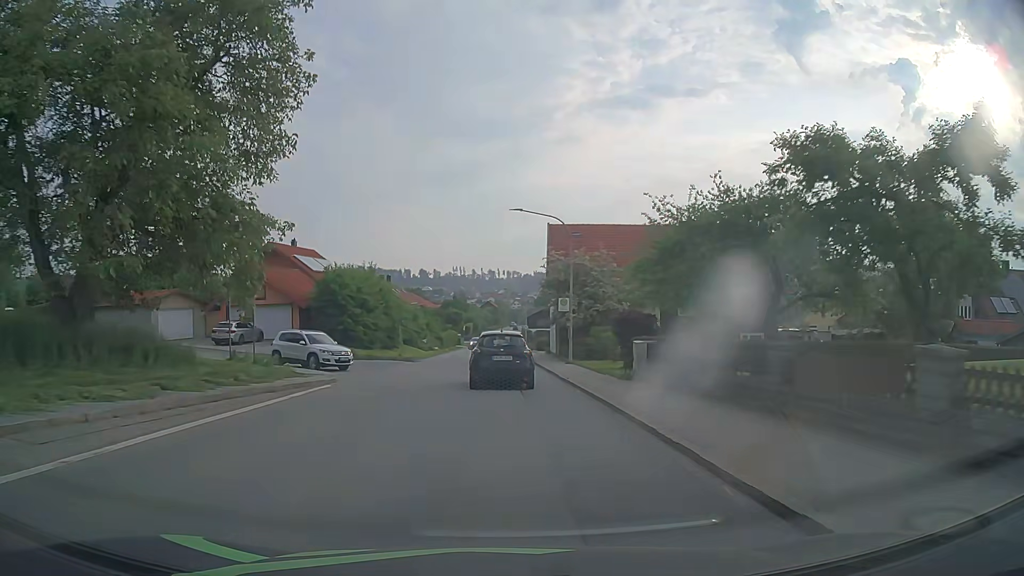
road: tertiary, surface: asphalt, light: Day
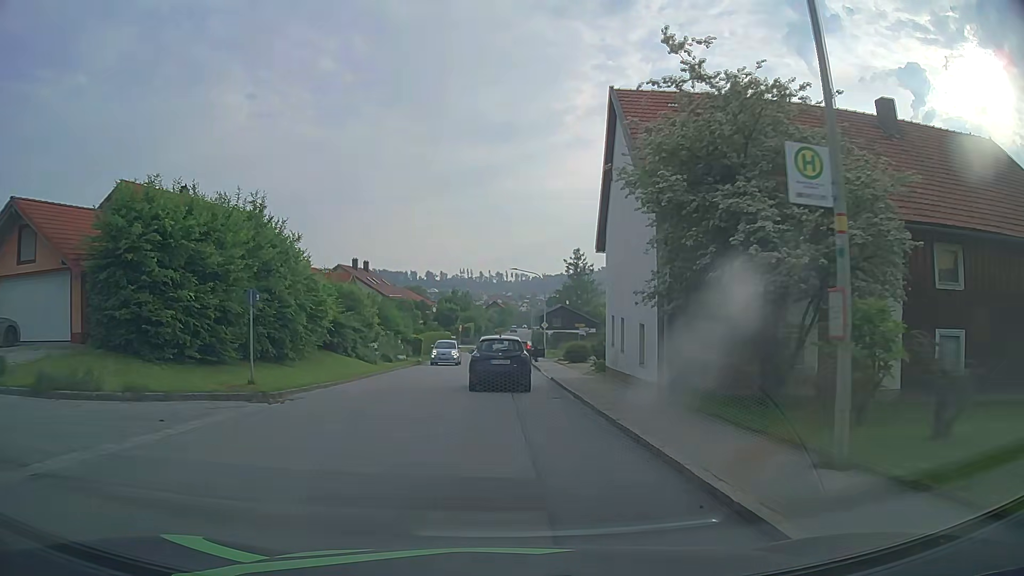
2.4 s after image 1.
(-0.3, +25.5) m; -2°
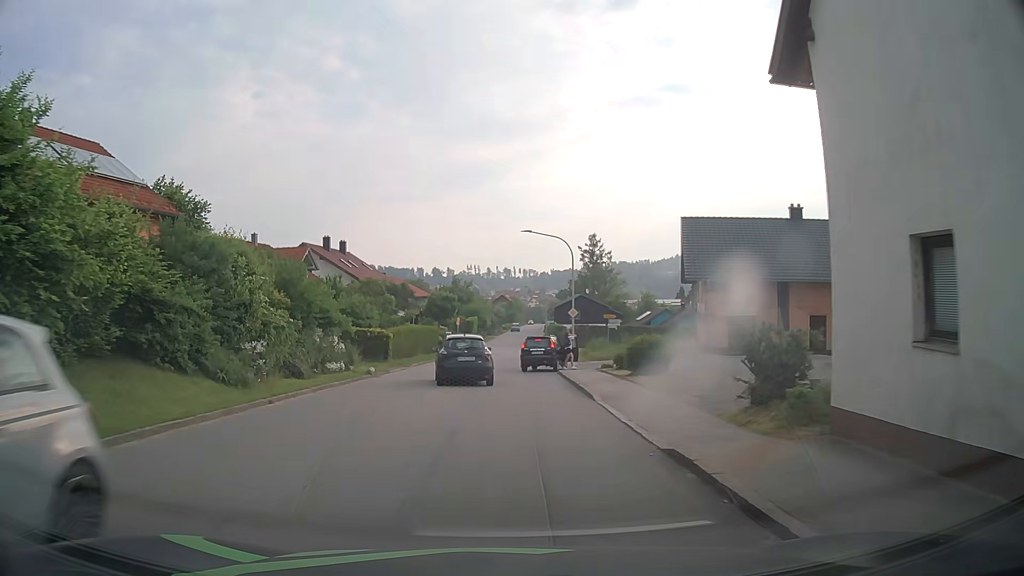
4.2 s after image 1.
(0.0, +17.5) m; -1°
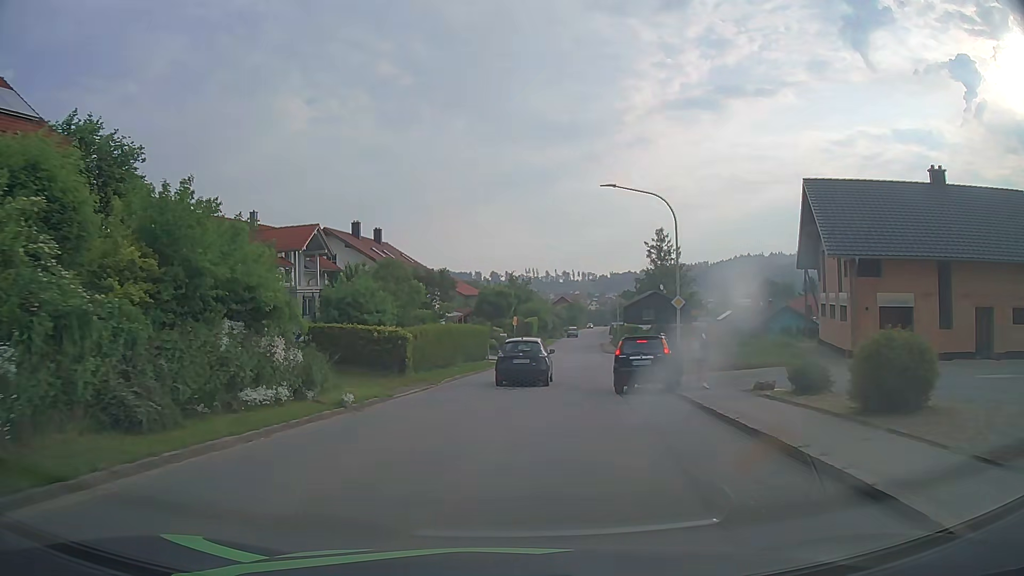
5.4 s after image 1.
(-0.4, +11.9) m; -5°
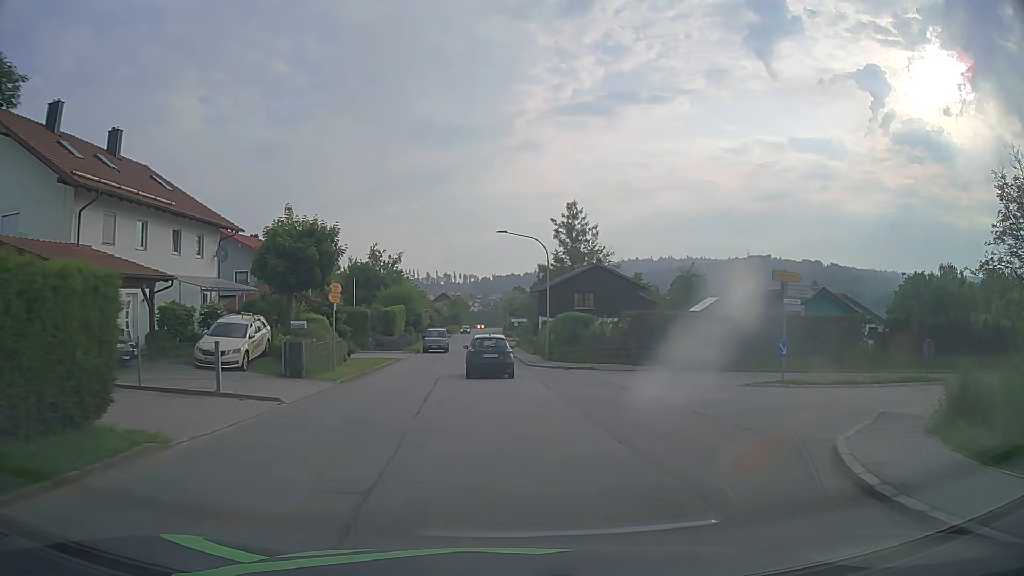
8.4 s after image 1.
(+2.0, +32.4) m; +10°
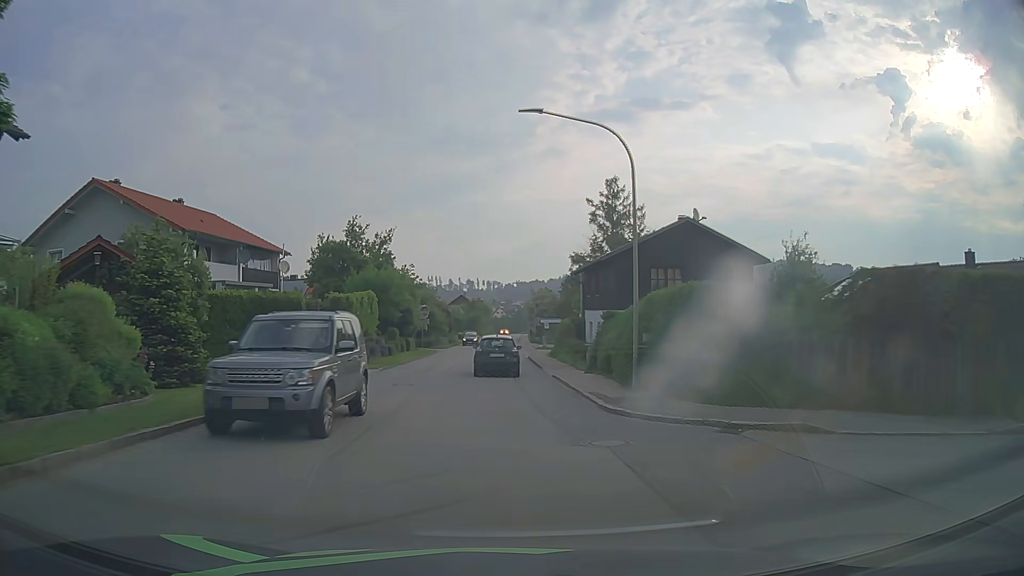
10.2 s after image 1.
(-0.1, +21.1) m; -2°
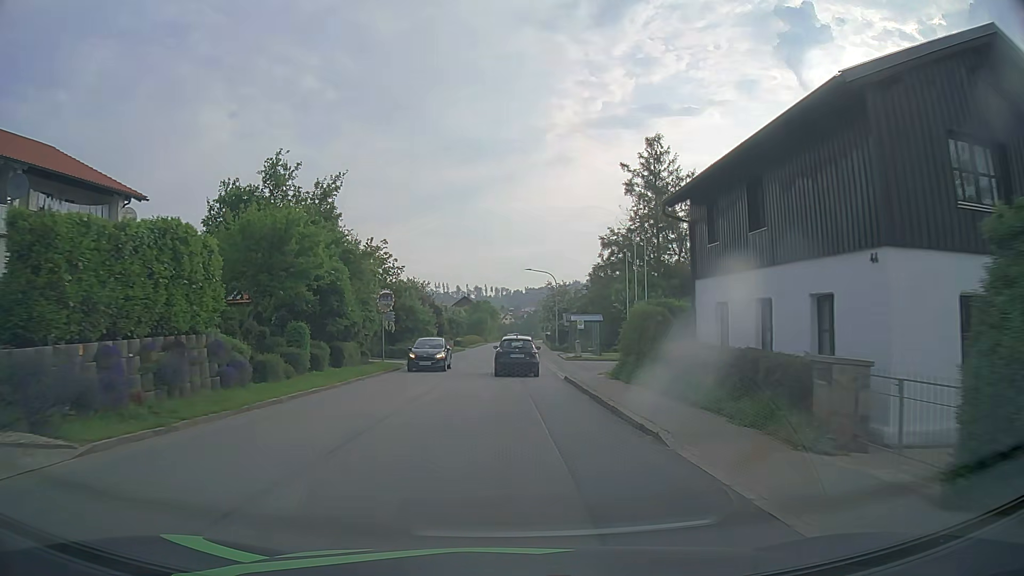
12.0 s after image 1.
(-0.2, +22.2) m; 0°
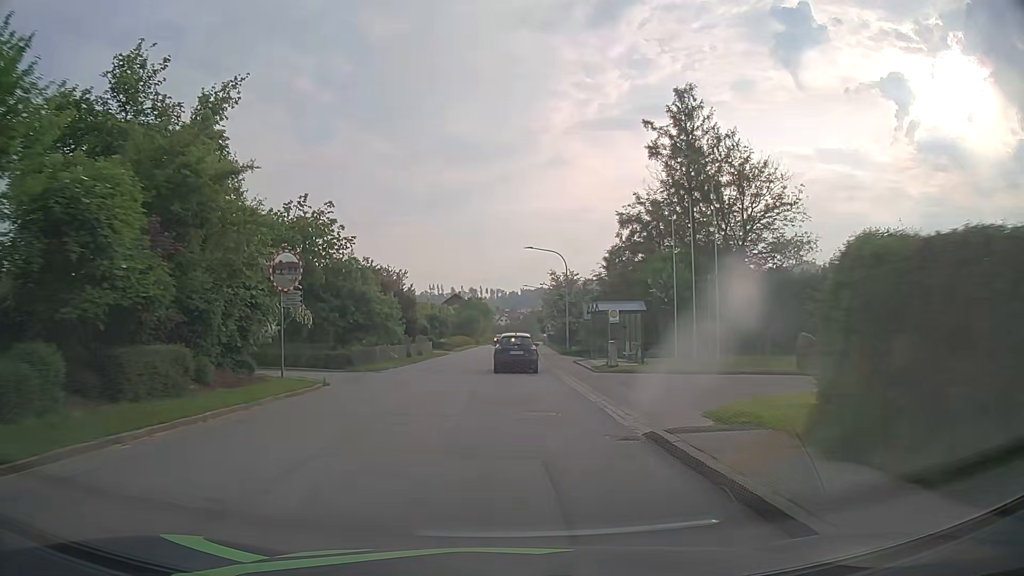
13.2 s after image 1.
(0.0, +15.2) m; 0°
